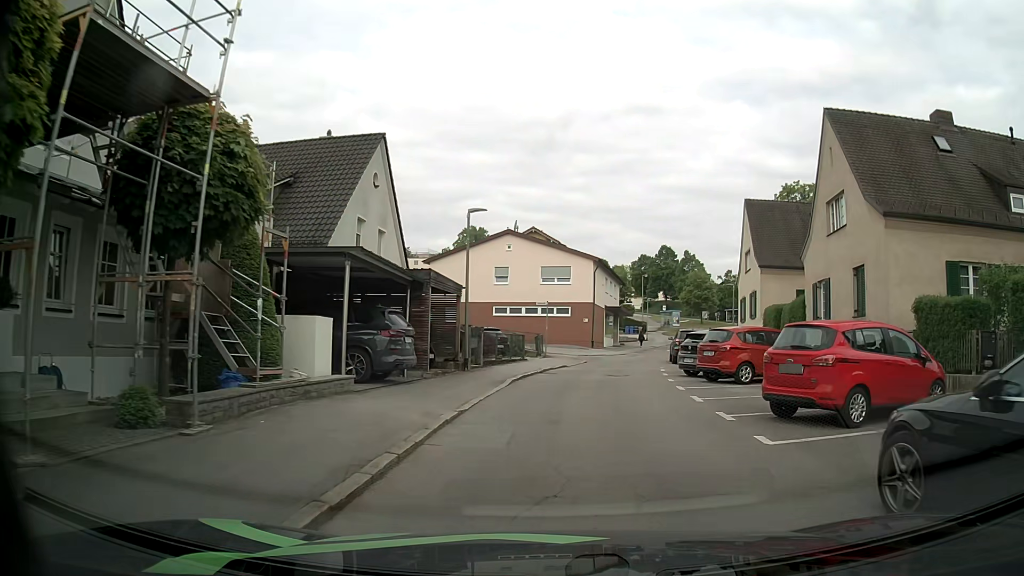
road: residential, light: Day
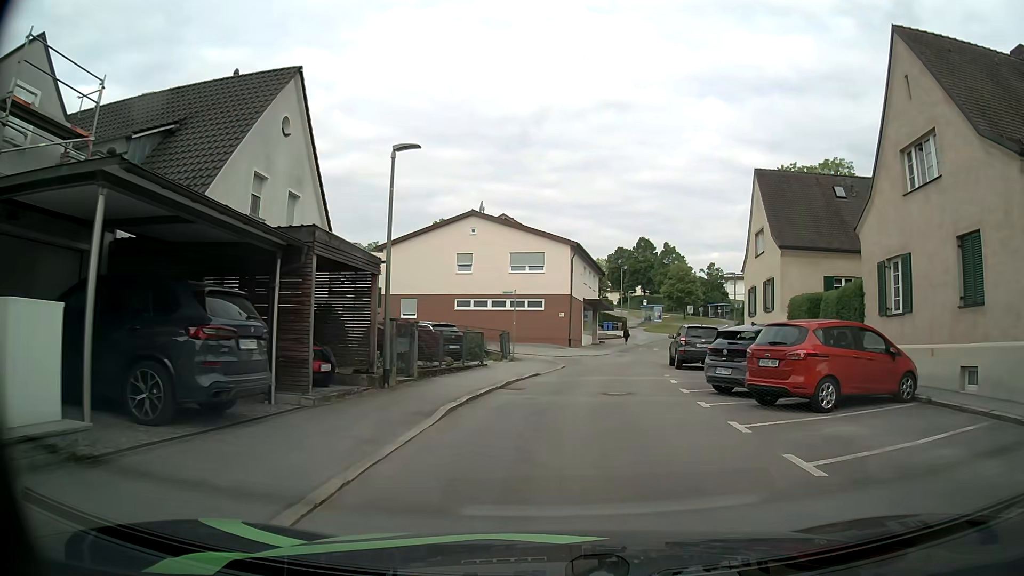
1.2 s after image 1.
(+0.3, +7.3) m; +3°
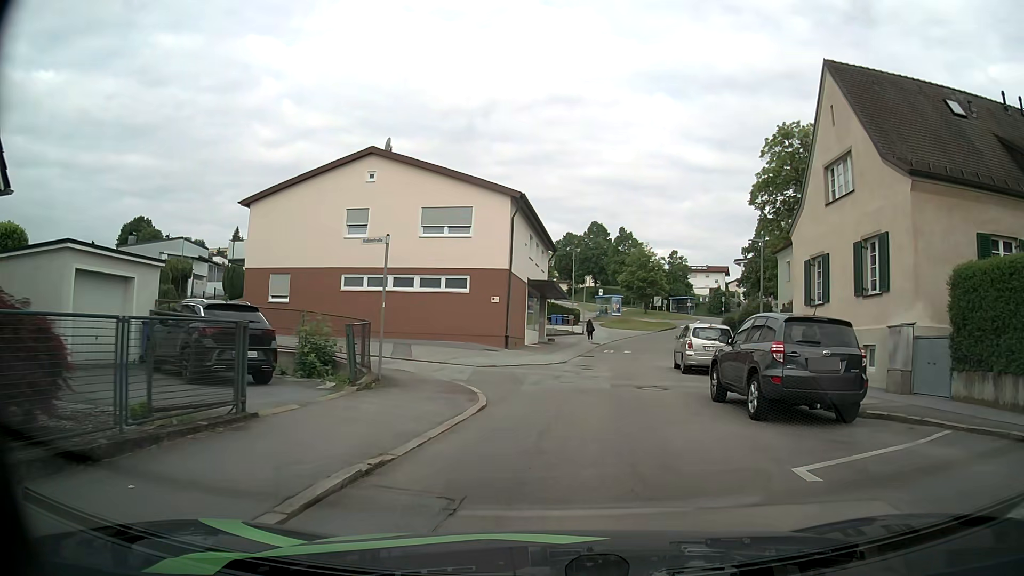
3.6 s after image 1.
(+0.7, +15.0) m; +5°
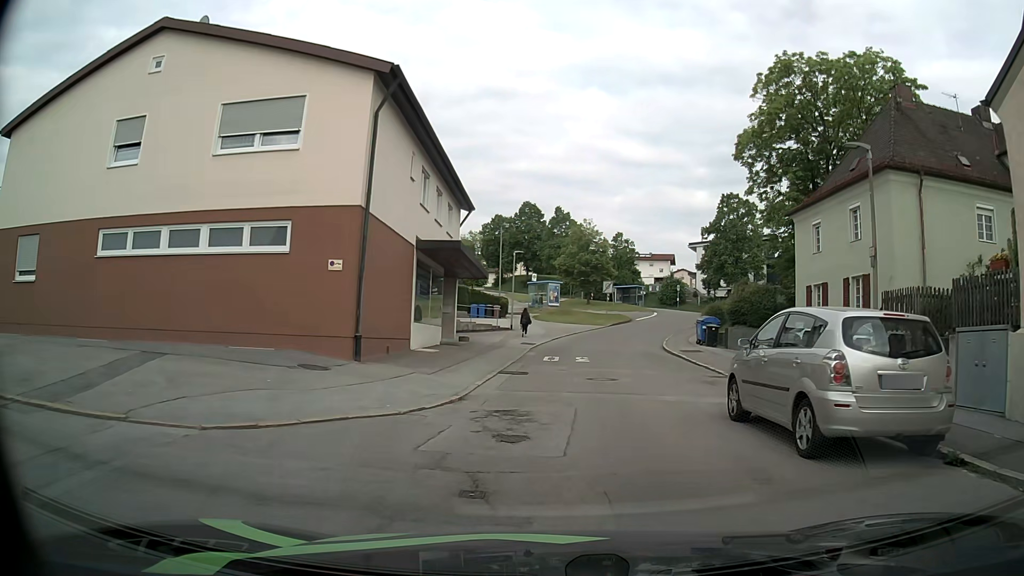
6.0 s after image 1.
(+0.8, +14.9) m; +6°
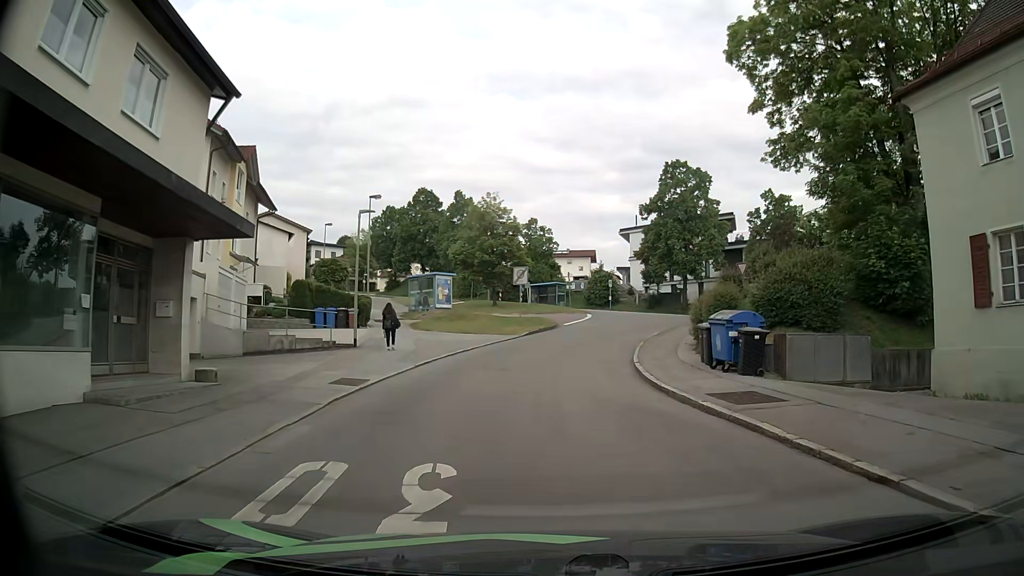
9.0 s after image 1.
(+1.1, +18.3) m; +6°
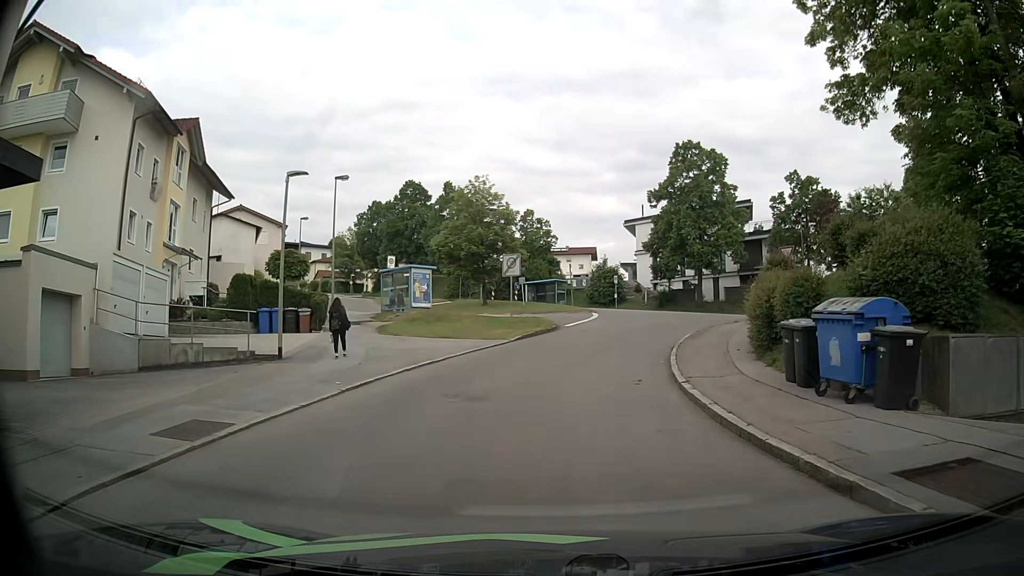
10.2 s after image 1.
(+0.1, +7.0) m; 0°
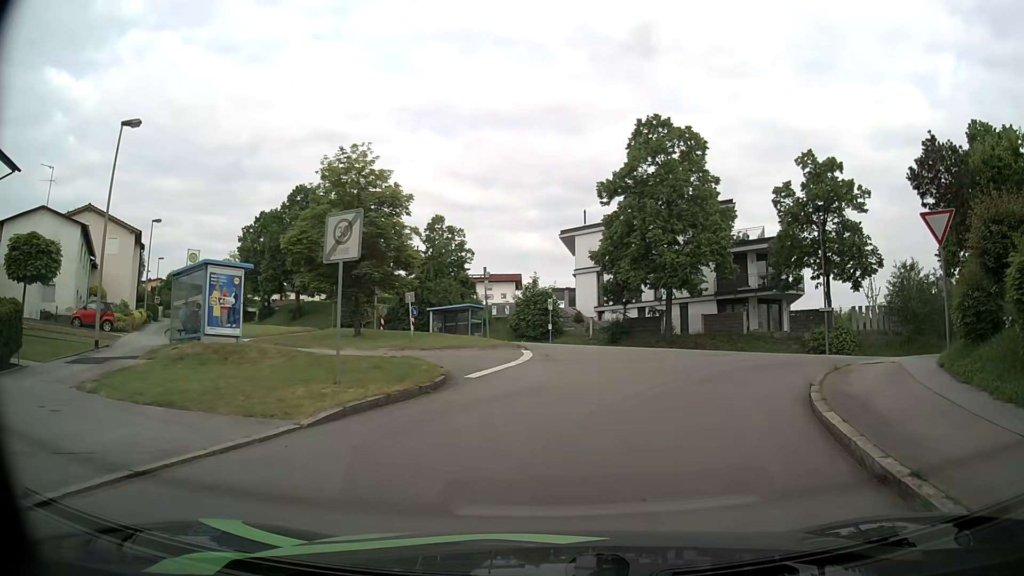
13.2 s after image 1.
(+0.7, +15.9) m; +7°
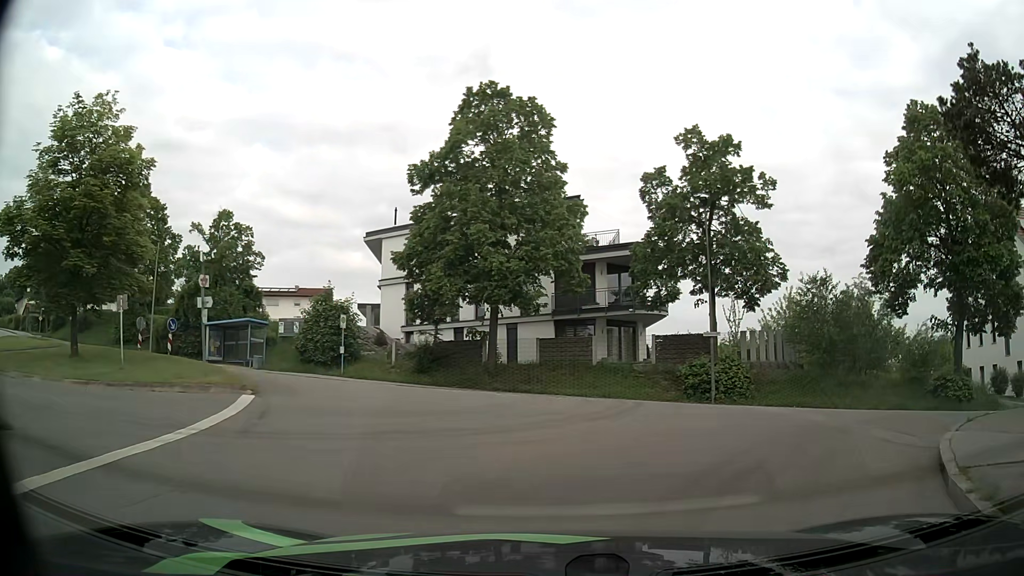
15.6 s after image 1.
(+1.1, +9.4) m; +16°
(+2, +10) (+10, +16) (+20, +15) (+30, +14) (+40, +13) (+50, +13) (+60, +13) (+69, +15) (+72, +24) (+70, +33) m
